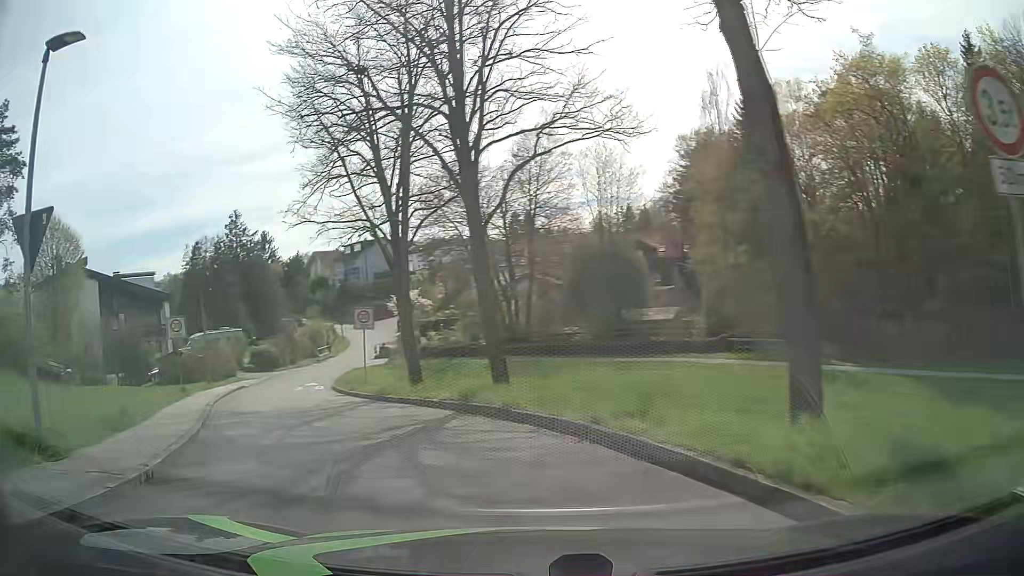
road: residential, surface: asphalt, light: Day
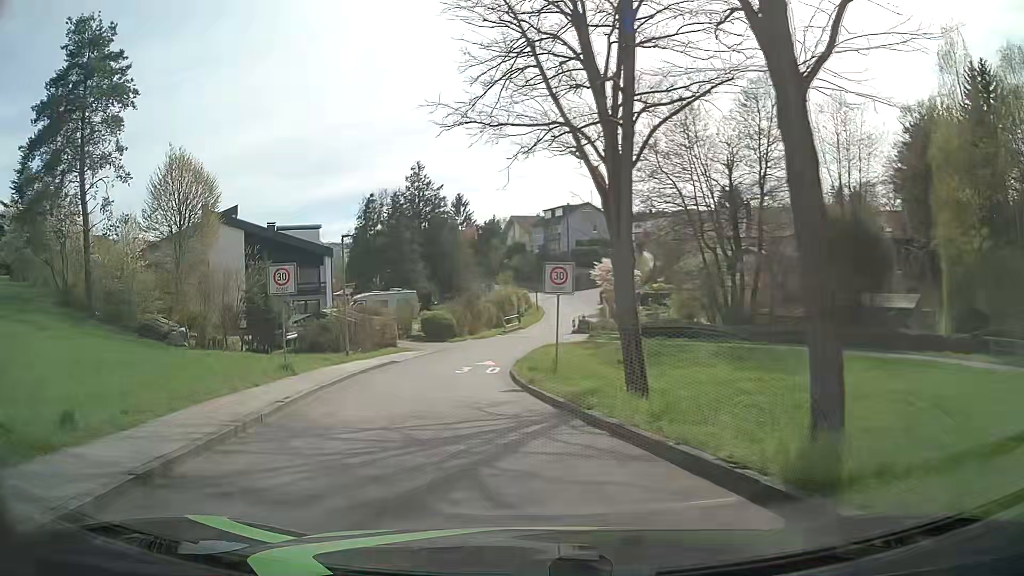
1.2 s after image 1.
(-1.5, +8.6) m; -18°
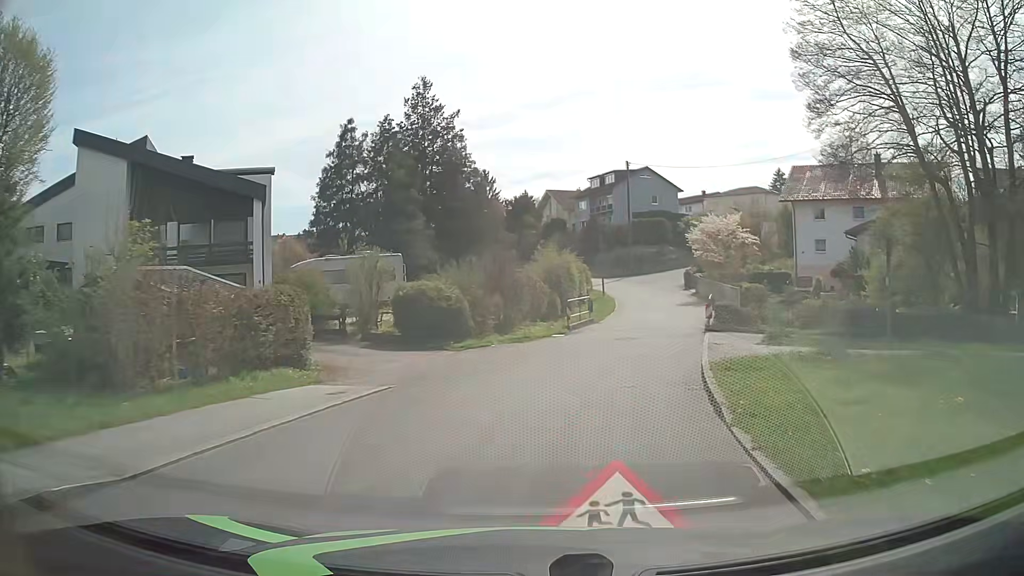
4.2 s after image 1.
(-1.8, +24.2) m; -1°
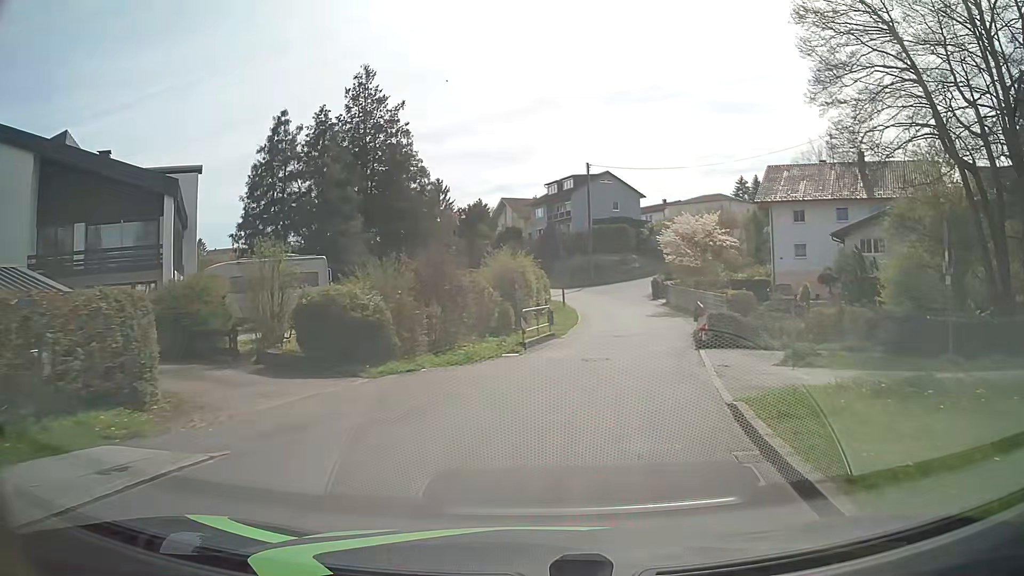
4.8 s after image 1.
(+0.2, +4.9) m; +3°
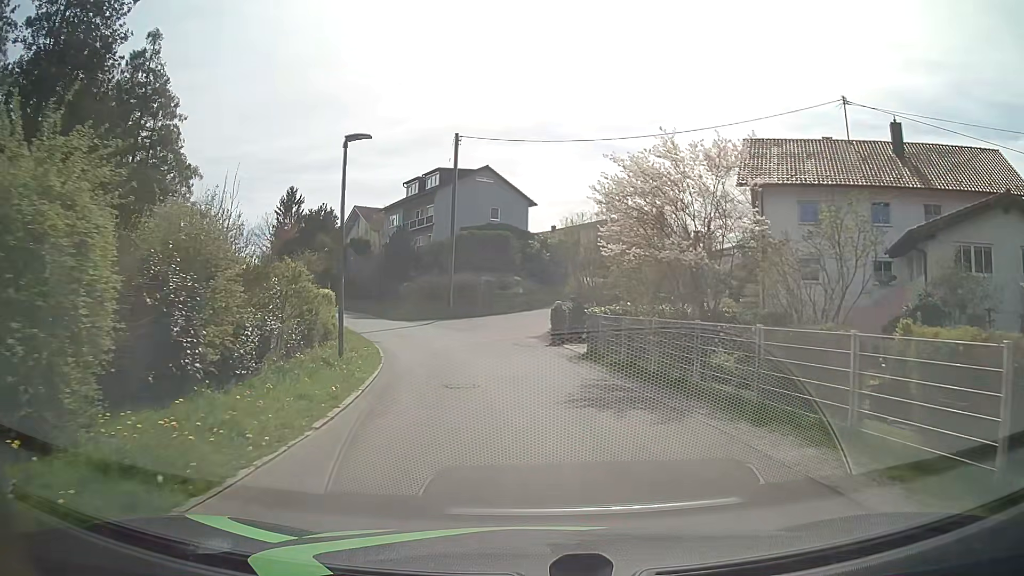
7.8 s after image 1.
(+2.9, +22.8) m; +11°
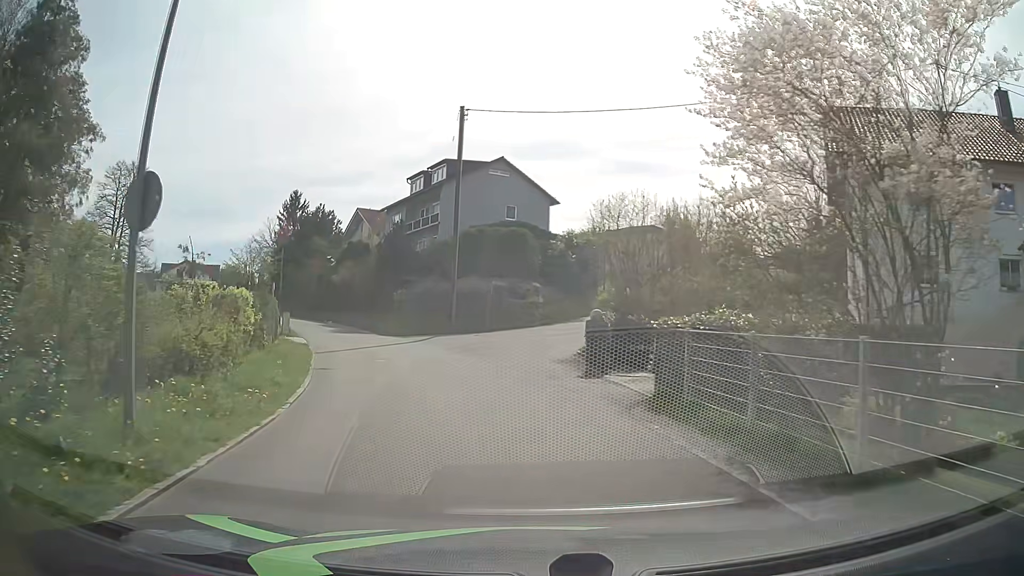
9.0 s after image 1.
(-0.1, +8.7) m; -2°
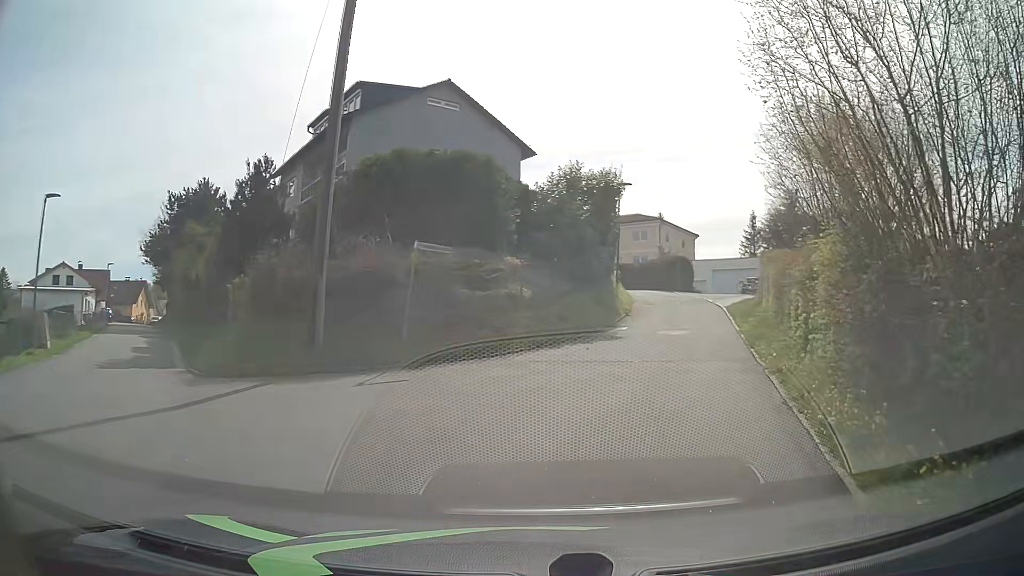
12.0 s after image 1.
(-0.6, +20.6) m; +4°
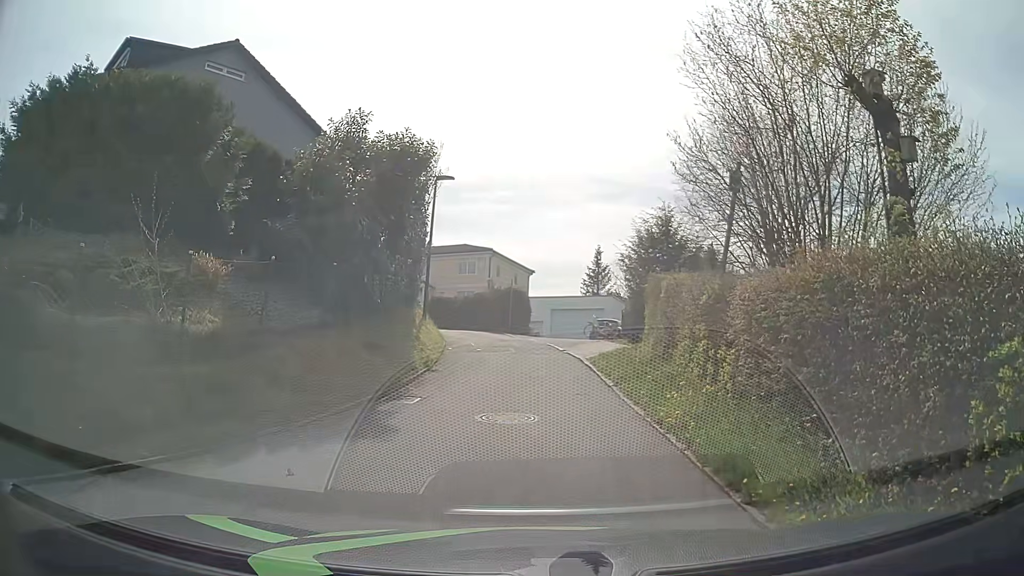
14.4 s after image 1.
(+1.2, +8.5) m; +14°
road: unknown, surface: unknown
